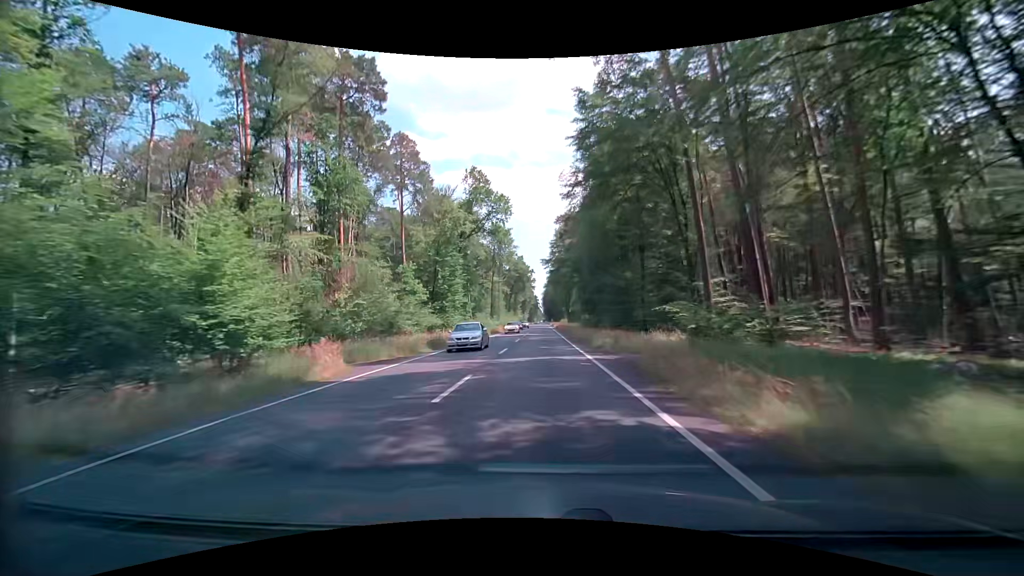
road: primary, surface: asphalt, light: Day
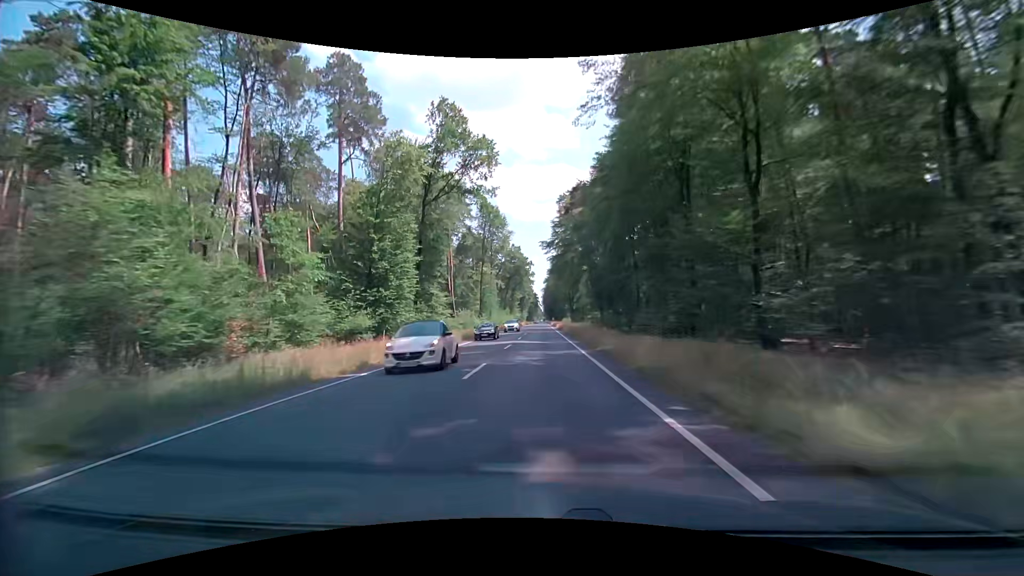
(+0.1, +21.5) m; +1°
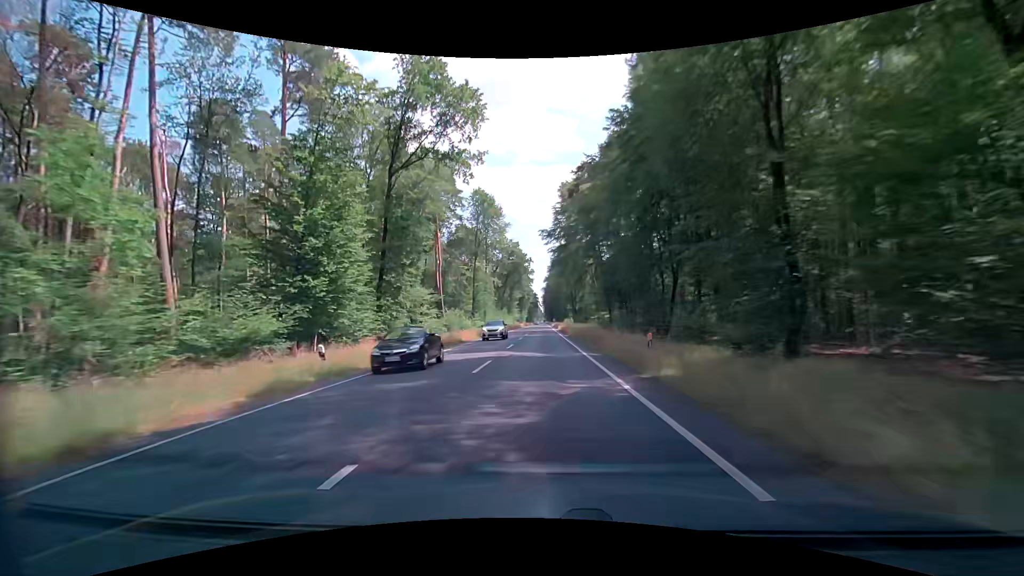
(-0.1, +10.8) m; -1°
(0, +10) (0, +20) (0, +30) (0, +40) (0, +50) (0, +60) (0, +70) (0, +80) (0, +90) (0, +100) m
